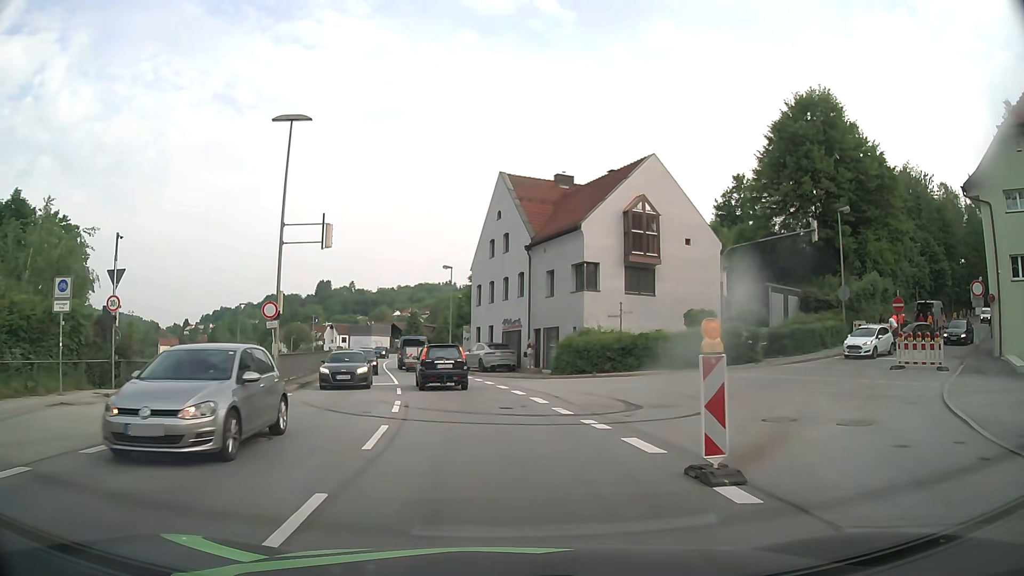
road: primary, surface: asphalt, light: Day
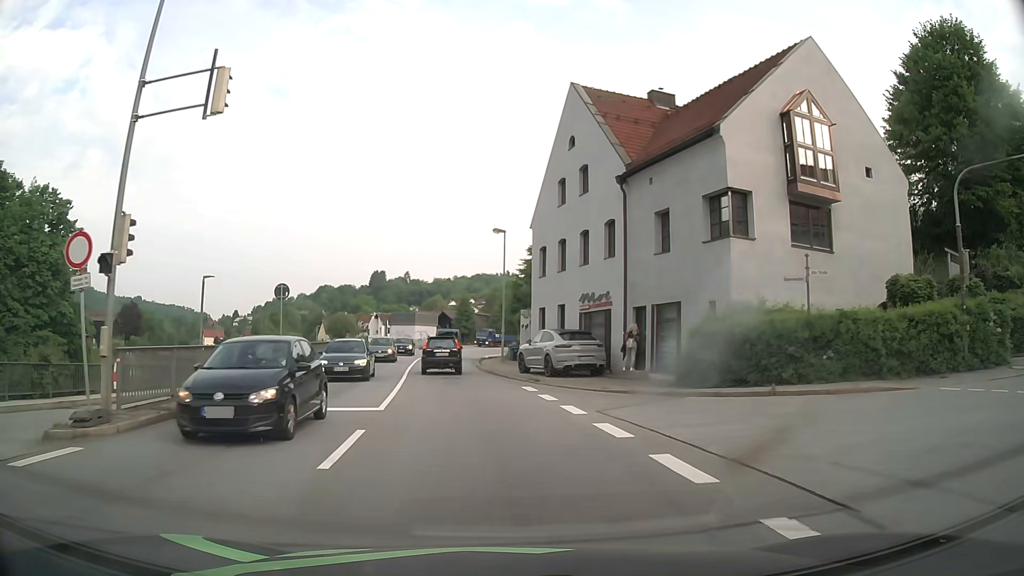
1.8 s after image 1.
(-0.6, +14.5) m; -5°
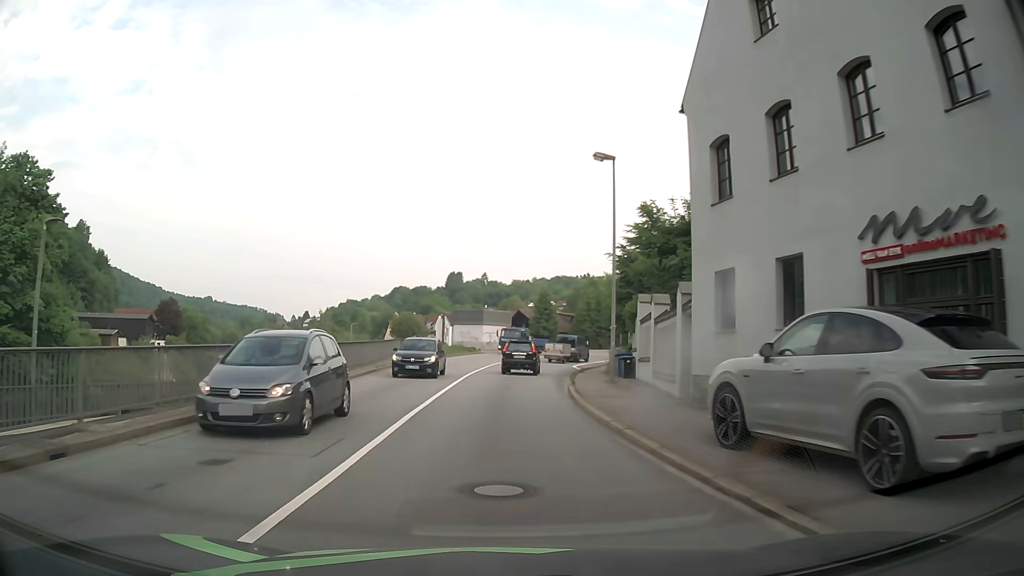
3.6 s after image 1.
(-0.9, +18.1) m; -6°
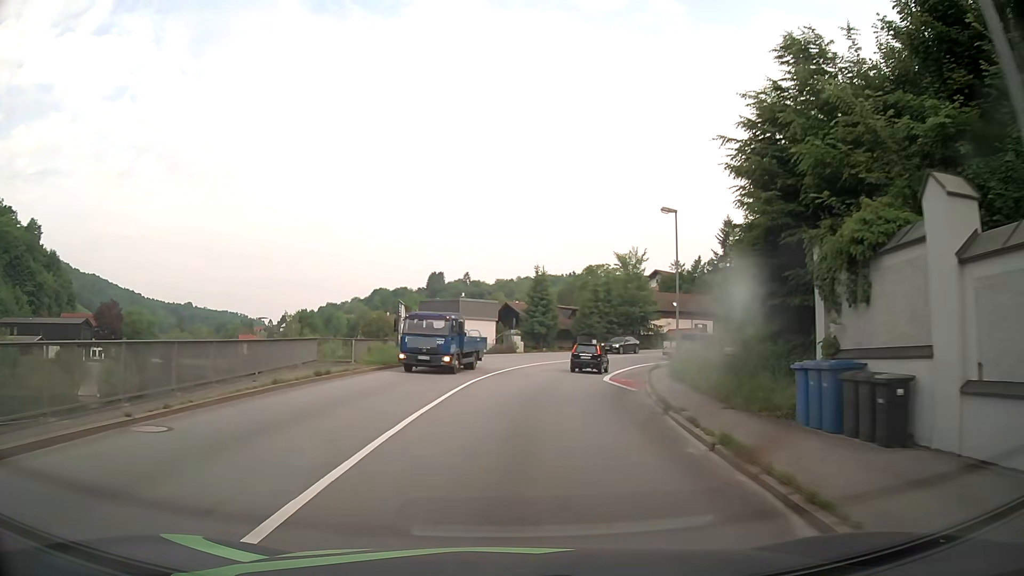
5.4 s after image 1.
(-0.1, +20.5) m; +1°
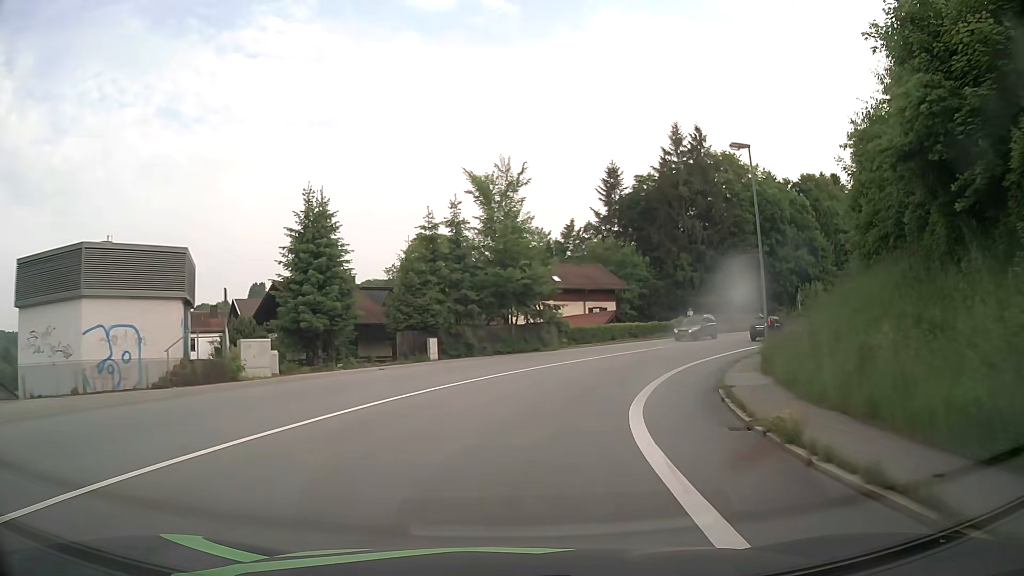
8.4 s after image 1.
(+4.0, +36.1) m; +14°
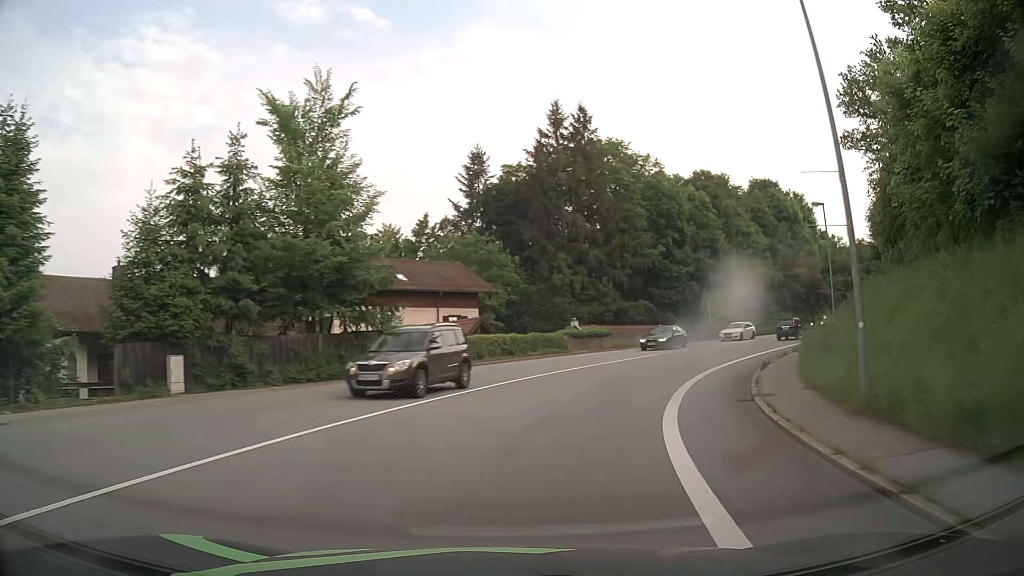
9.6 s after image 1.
(+1.5, +14.8) m; +12°
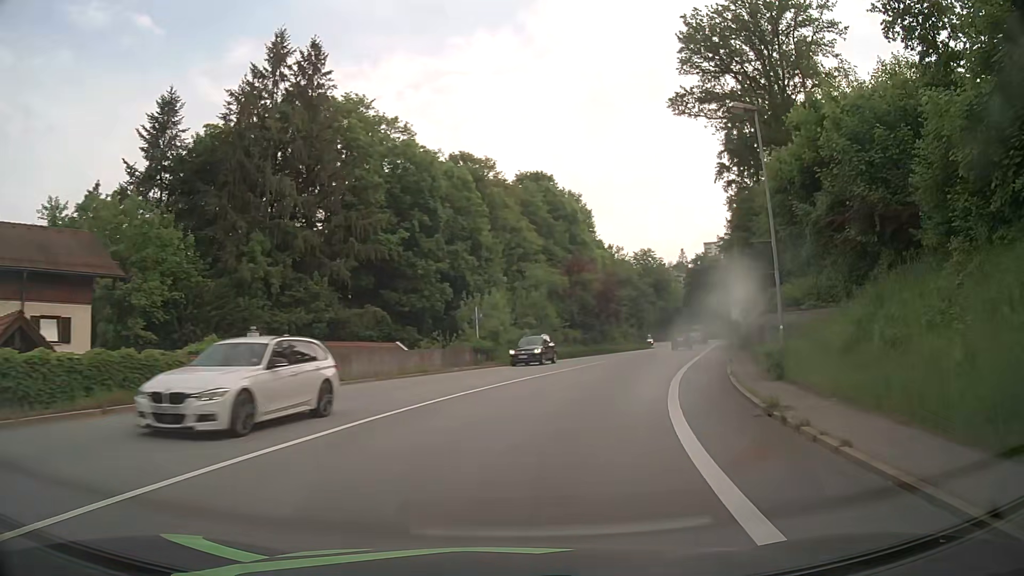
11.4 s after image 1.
(+4.3, +21.4) m; +22°
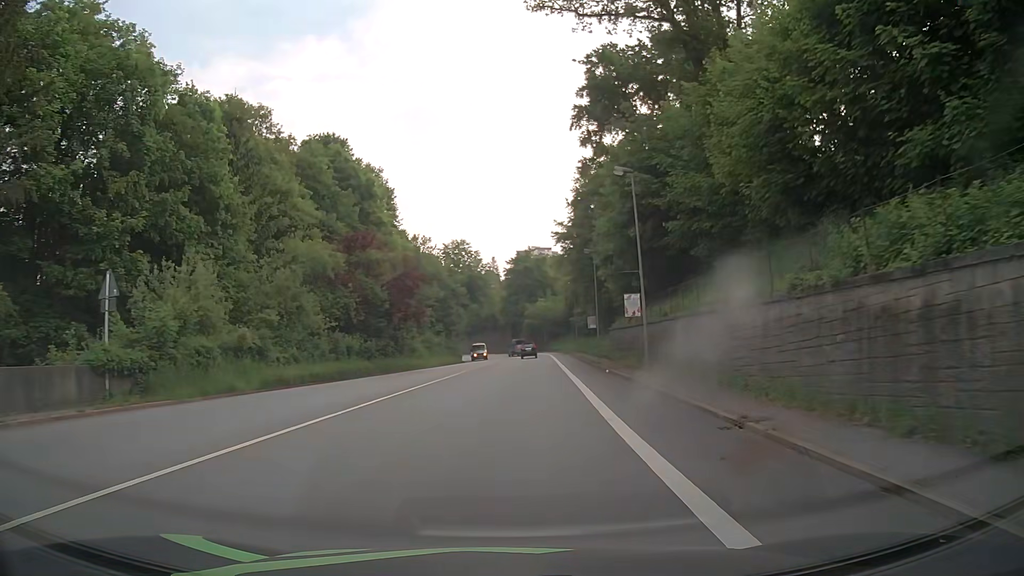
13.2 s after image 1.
(+3.5, +21.4) m; +17°
(0, +10) (+1, +20) (+1, +30) (+2, +40) (+2, +50) (+3, +60) (+3, +70) (+4, +80) (+4, +90) (+3, +100) m
